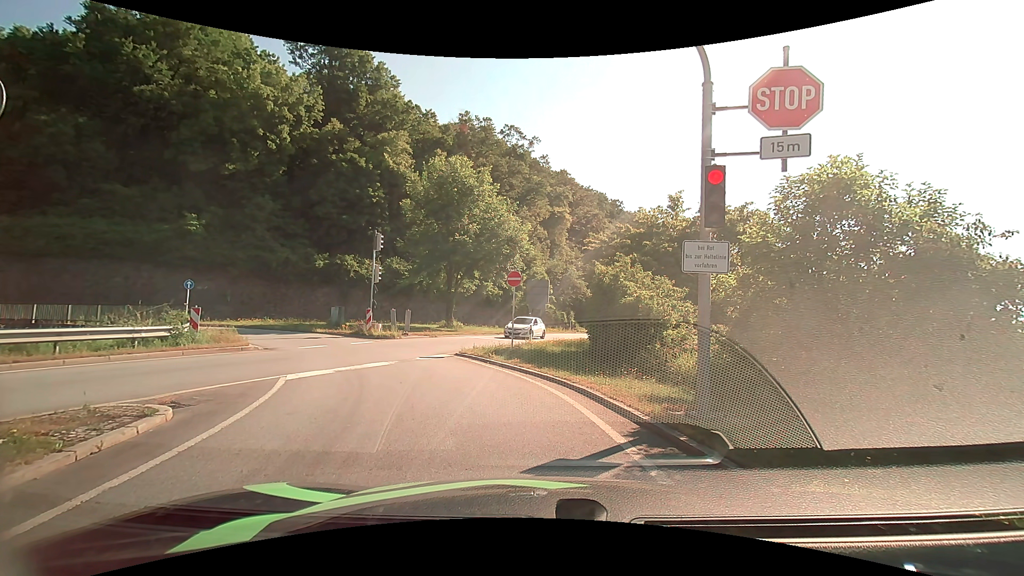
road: primary_link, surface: asphalt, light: Day
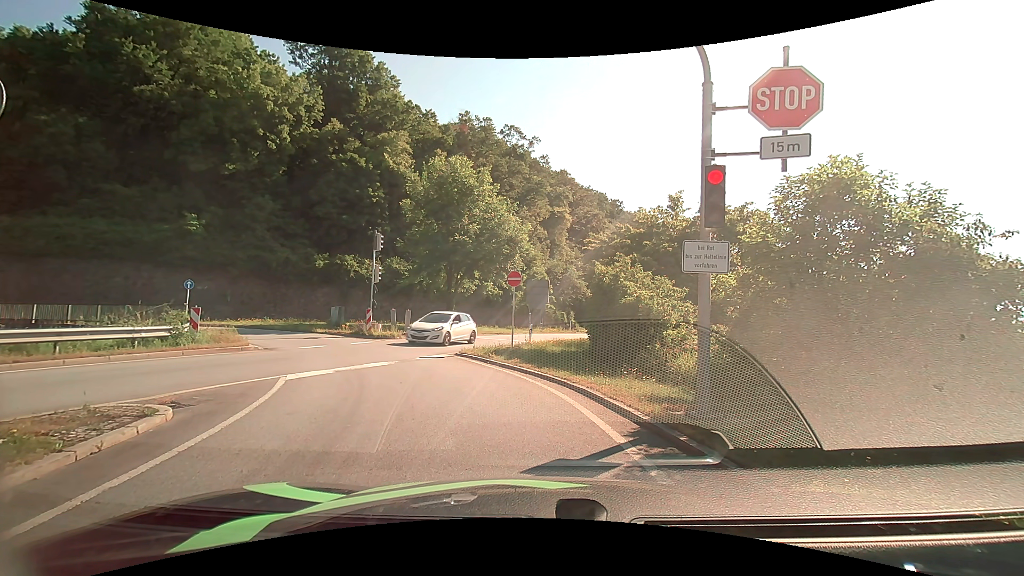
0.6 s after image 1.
(0.0, 0.0) m; 0°
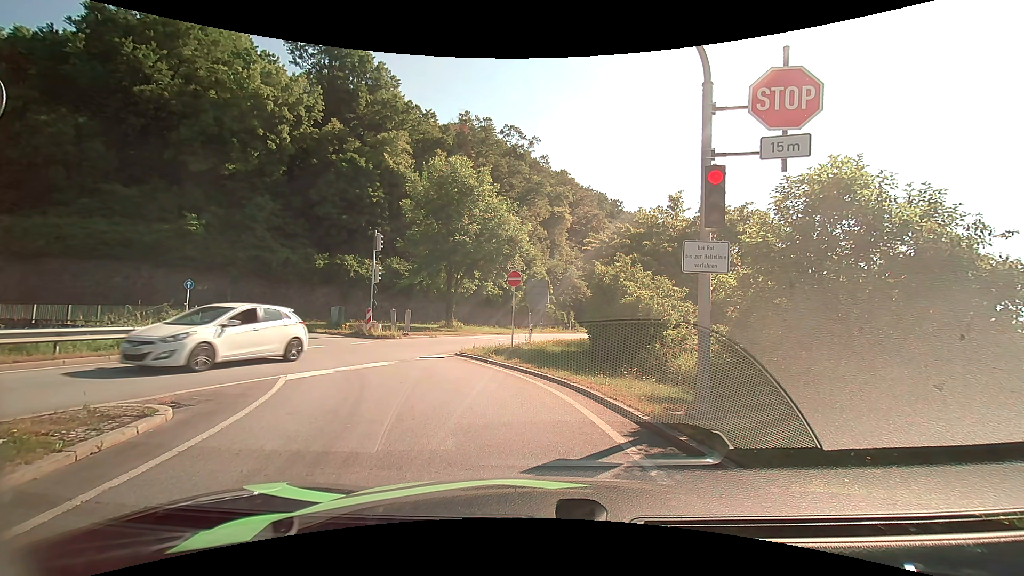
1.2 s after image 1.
(0.0, 0.0) m; 0°
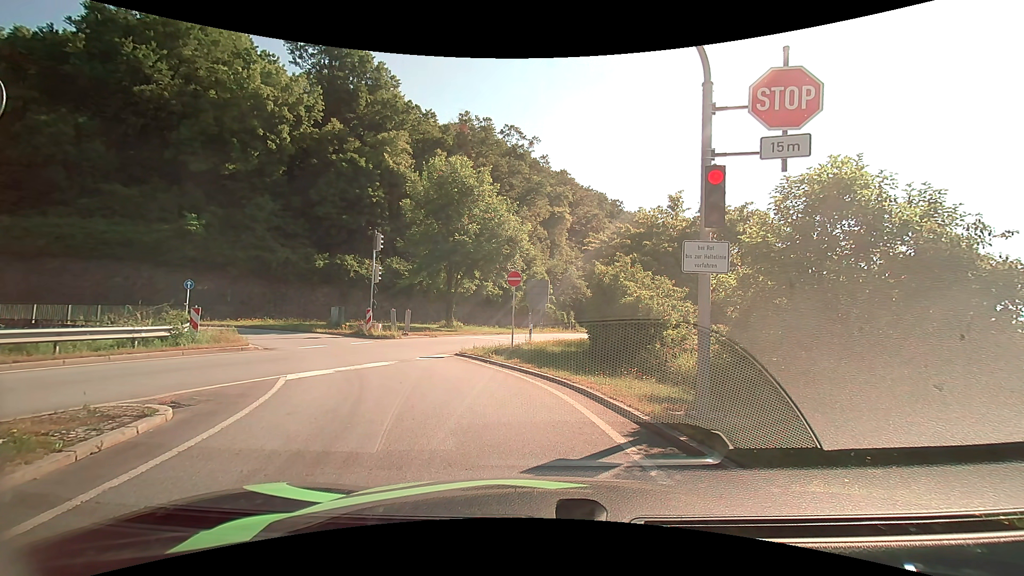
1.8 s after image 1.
(0.0, 0.0) m; 0°
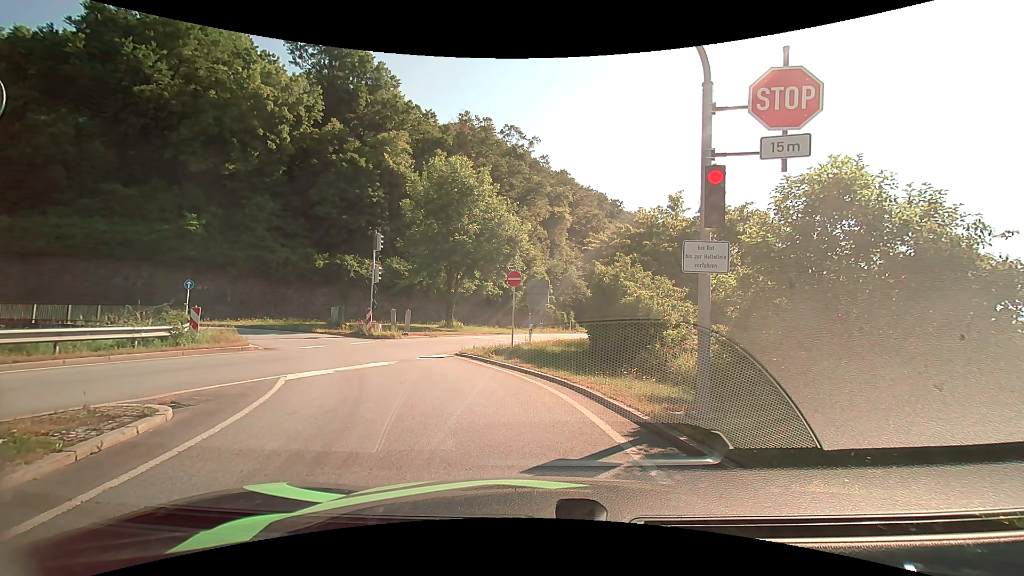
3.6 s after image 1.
(0.0, 0.0) m; 0°
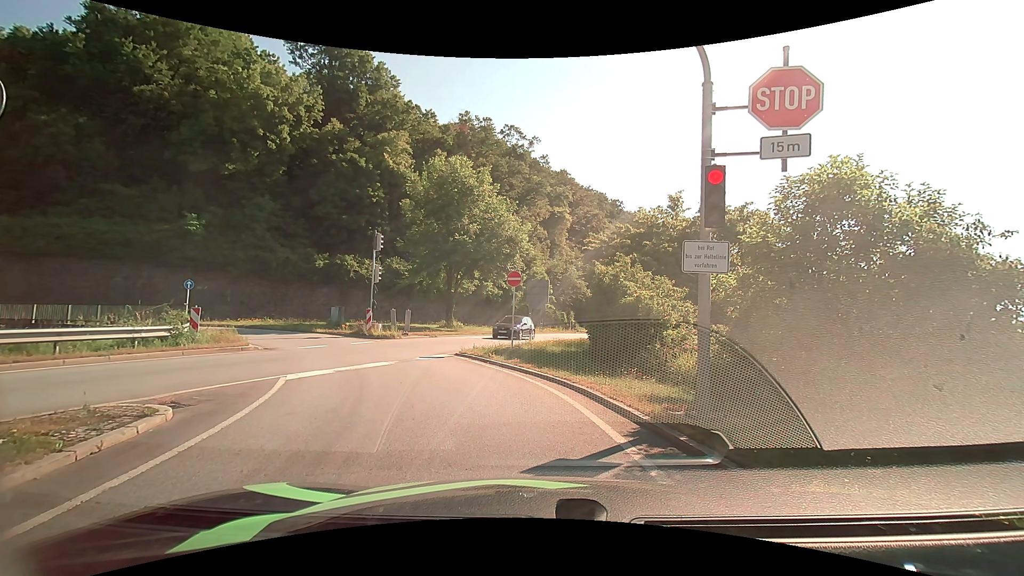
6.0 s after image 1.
(0.0, 0.0) m; 0°
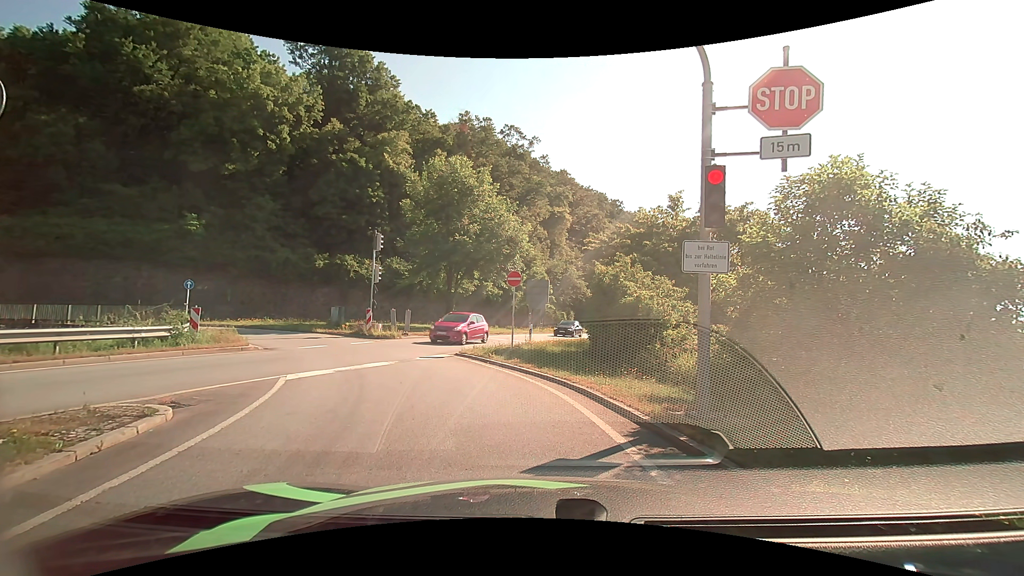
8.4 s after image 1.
(0.0, 0.0) m; 0°
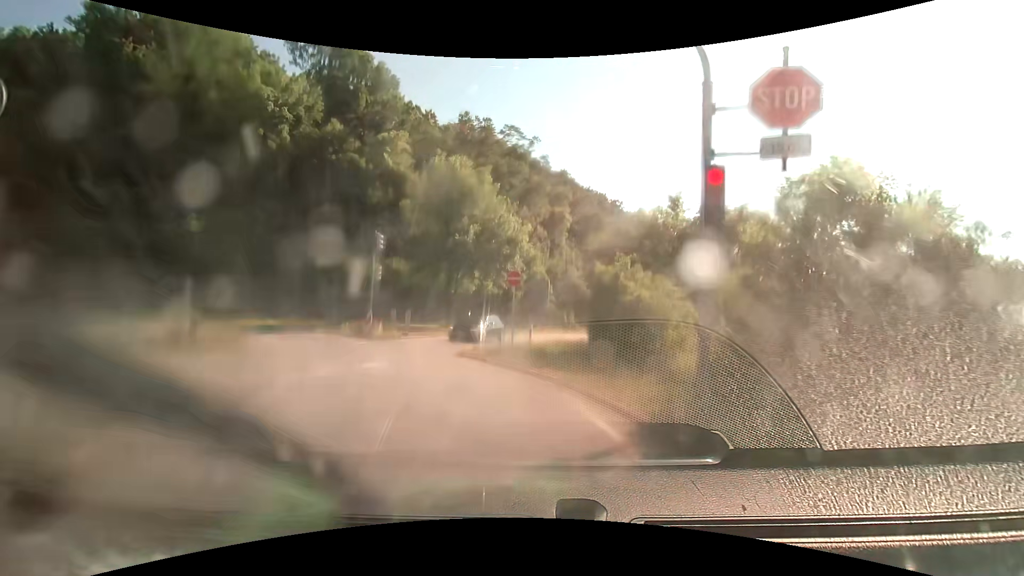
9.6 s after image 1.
(0.0, 0.0) m; 0°
(-2, +10) (-7, +18) (-14, +25) (-24, +29) (-34, +29) (-43, +27) (-53, +23) (-62, +20) (-72, +17) (-82, +15) m
